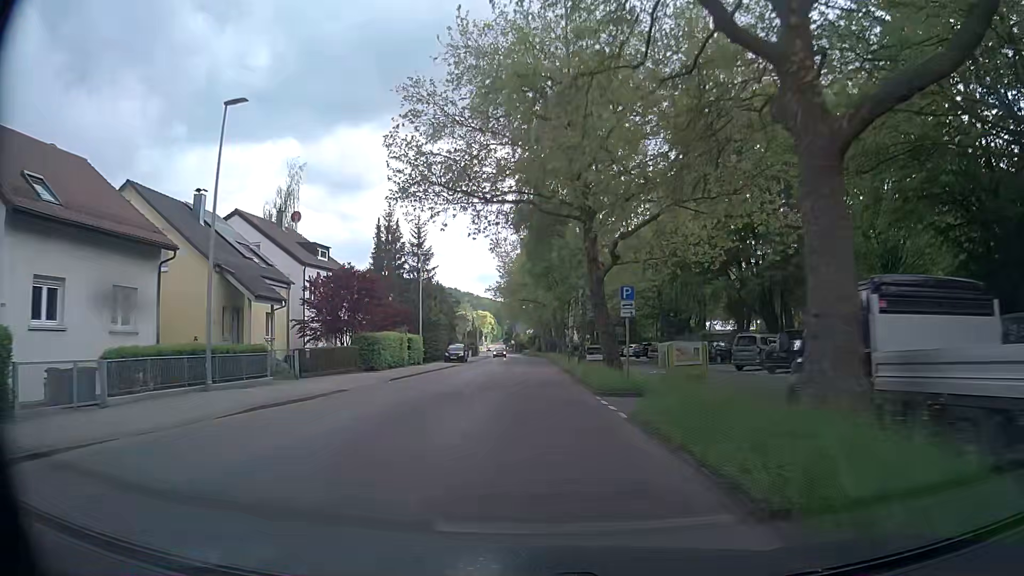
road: secondary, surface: asphalt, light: Day
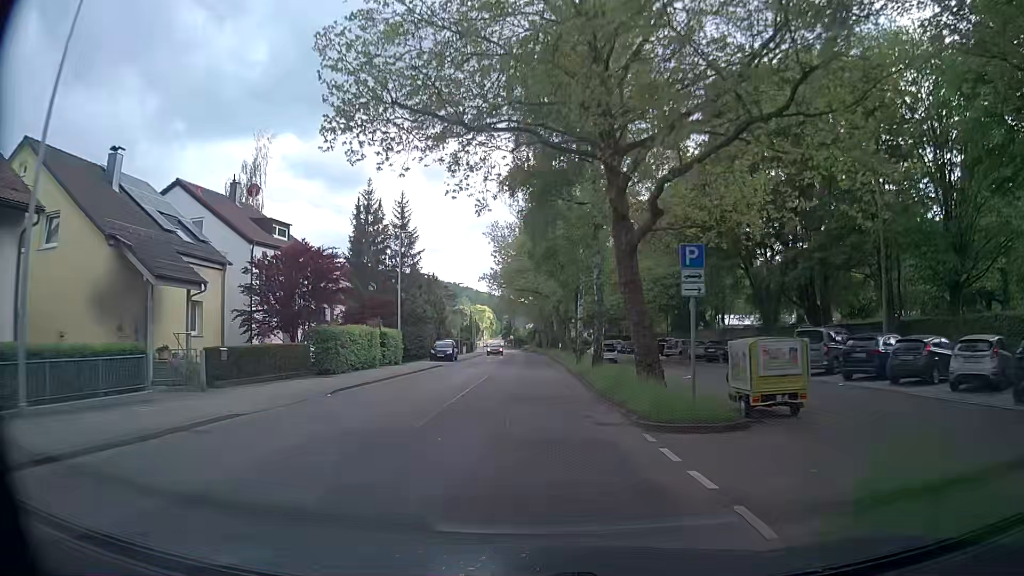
(0.0, +7.9) m; +2°
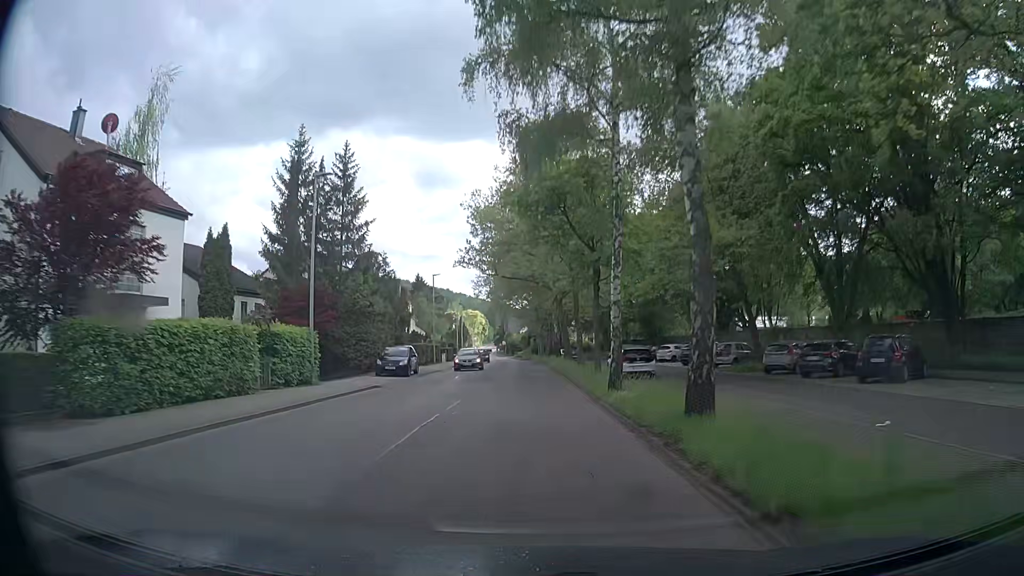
(-0.3, +15.9) m; 0°
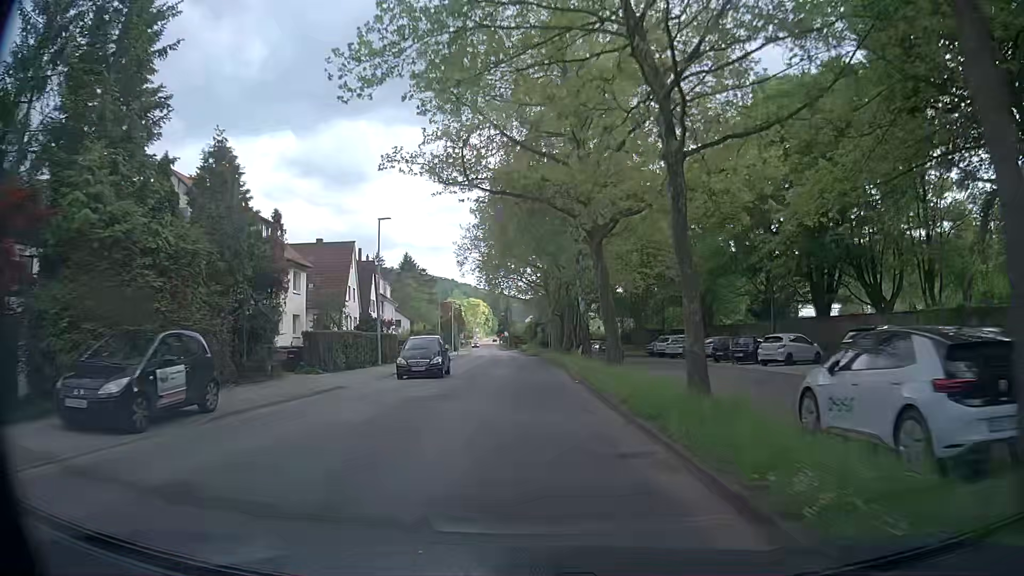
(-0.2, +24.0) m; -1°
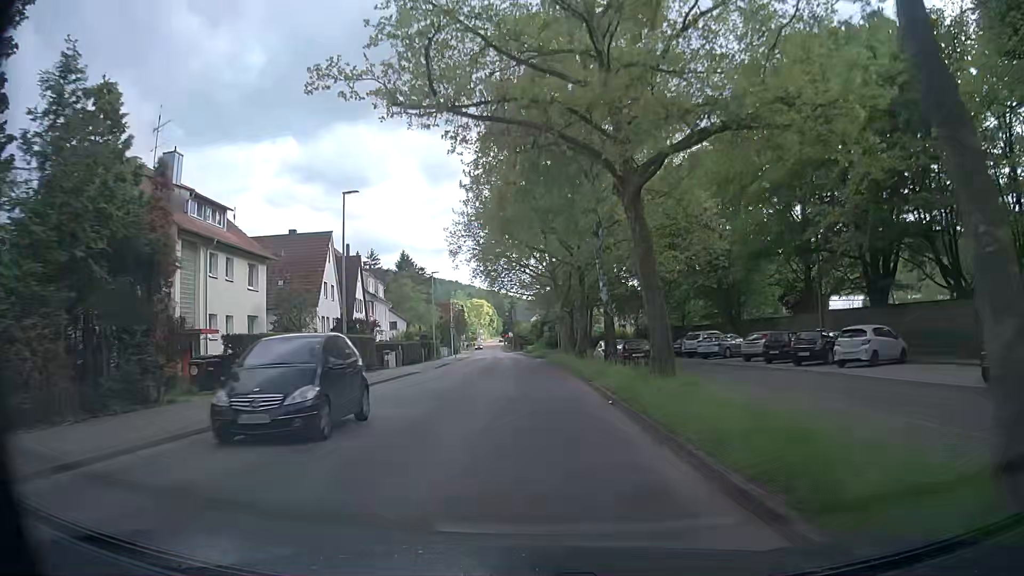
(0.0, +7.8) m; 0°
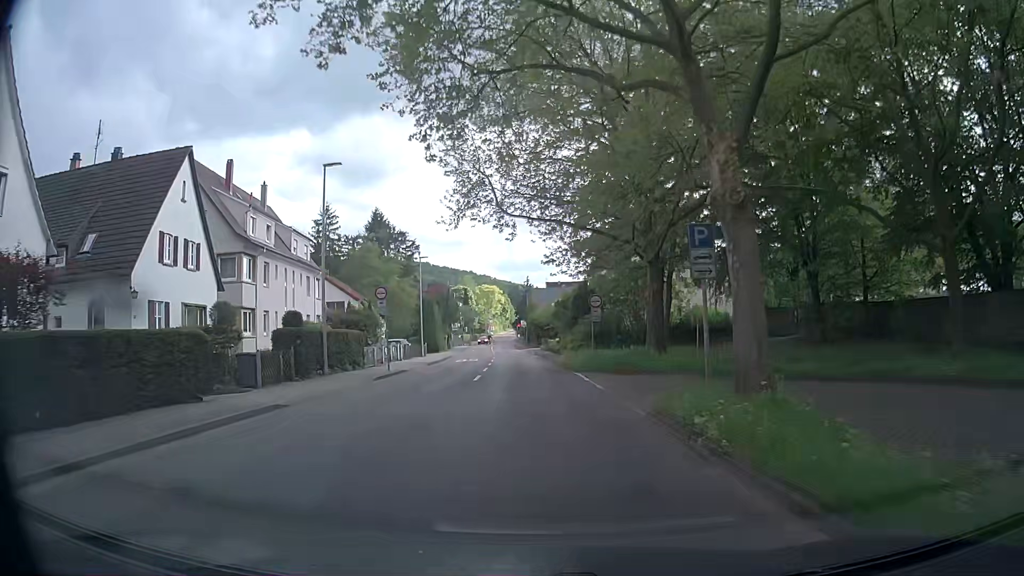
(-0.9, +37.4) m; -2°
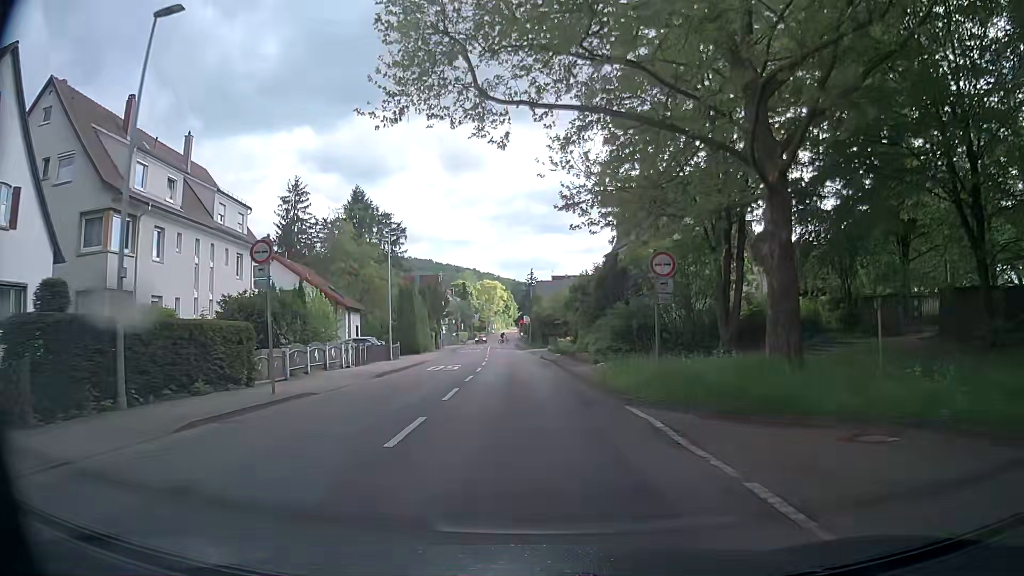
(0.0, +13.8) m; +1°
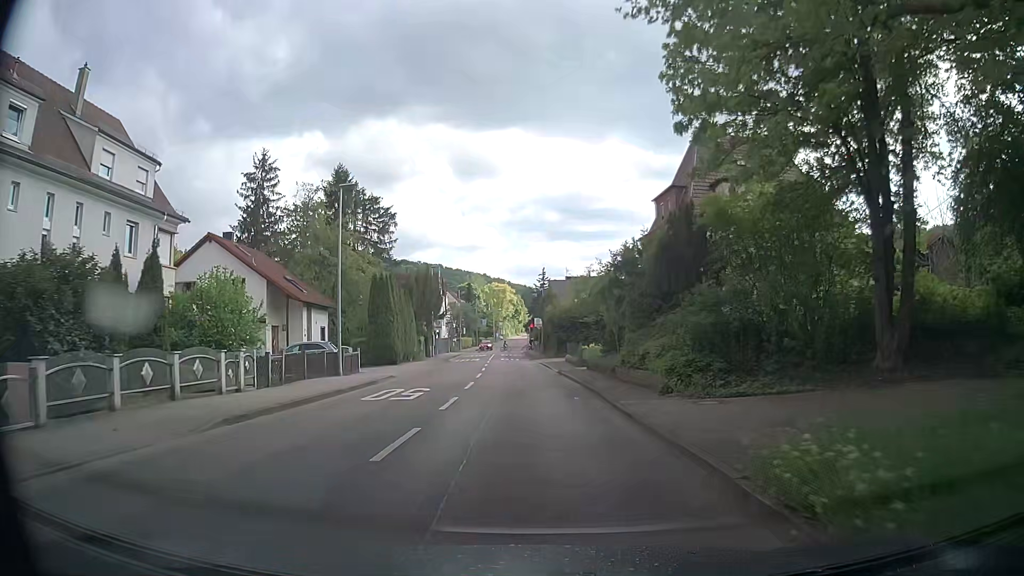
(-0.3, +13.1) m; -2°
(0, +10) (0, +20) (0, +30) (-1, +40) (-1, +50) (-1, +60) (-2, +70) (-2, +80) (-2, +90) (-2, +100) m
